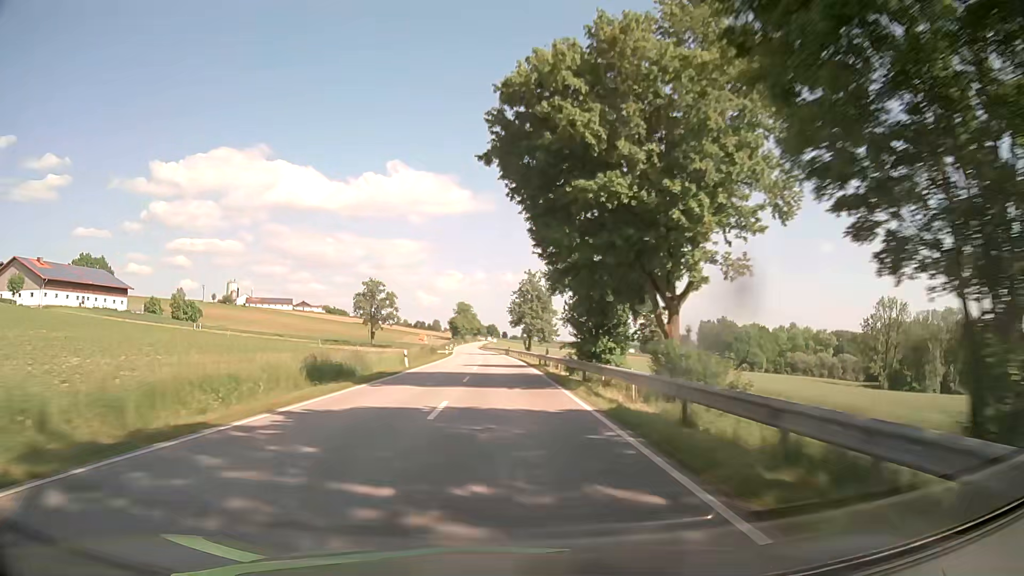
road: secondary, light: Day
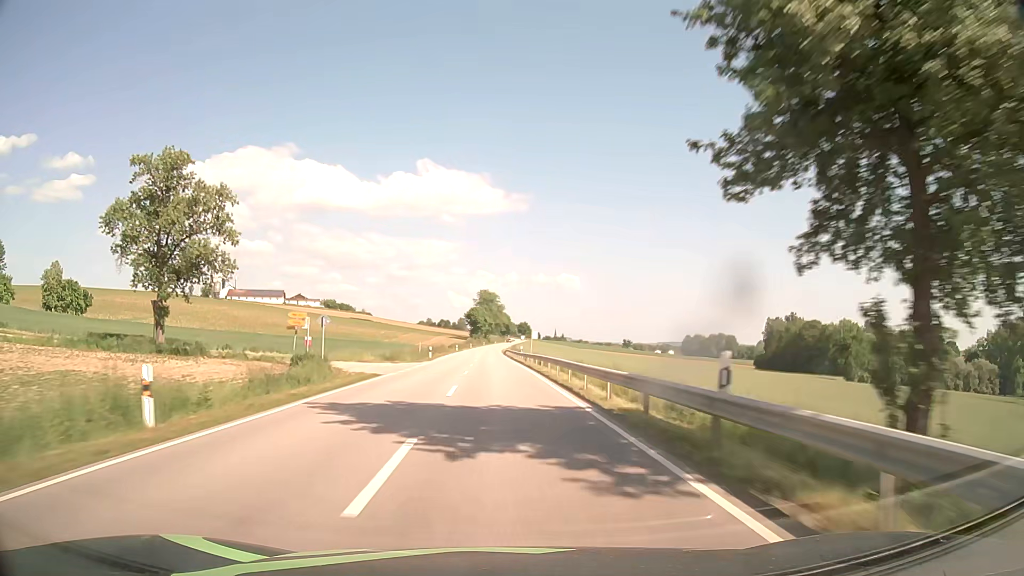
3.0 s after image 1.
(-1.5, +78.8) m; -2°
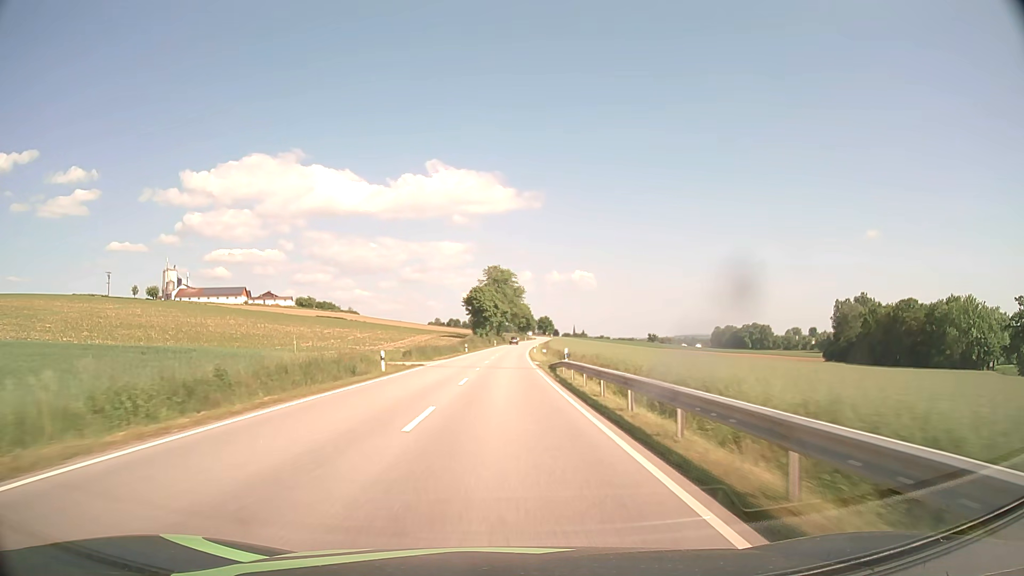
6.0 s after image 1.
(-1.5, +79.0) m; -1°
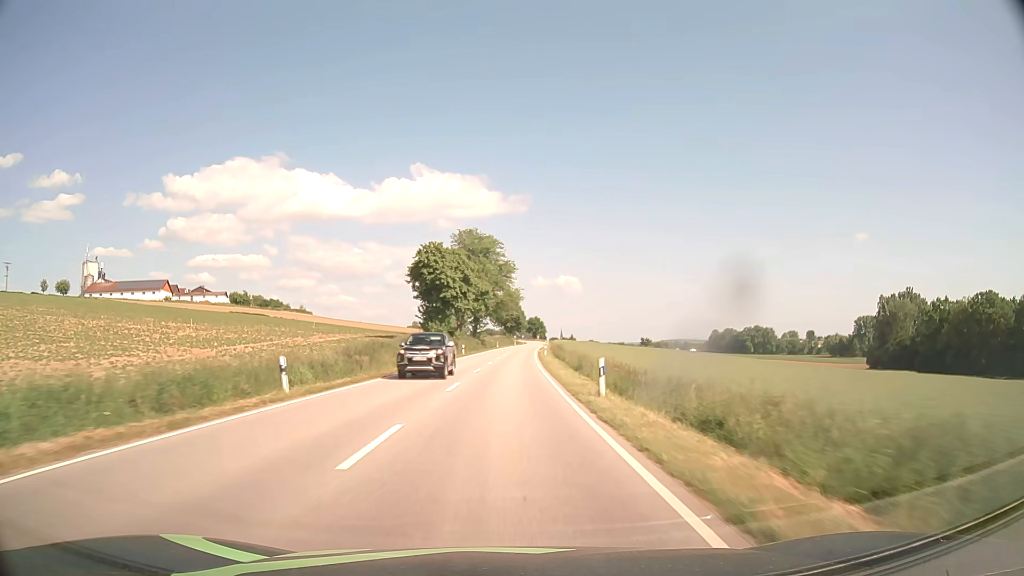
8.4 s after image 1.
(+0.6, +63.2) m; +1°
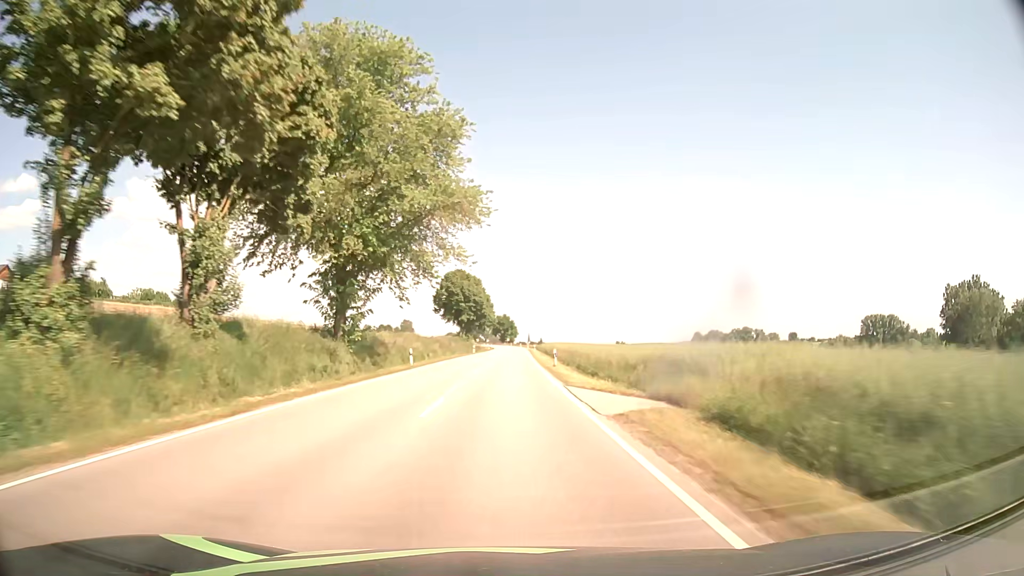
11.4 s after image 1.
(+1.8, +78.8) m; +3°
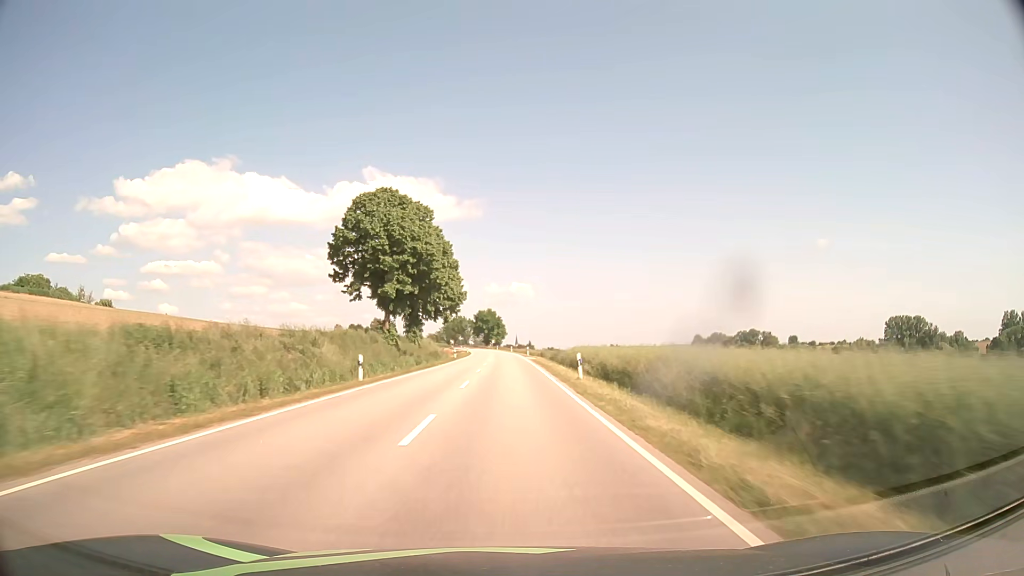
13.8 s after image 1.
(+0.6, +63.1) m; +1°
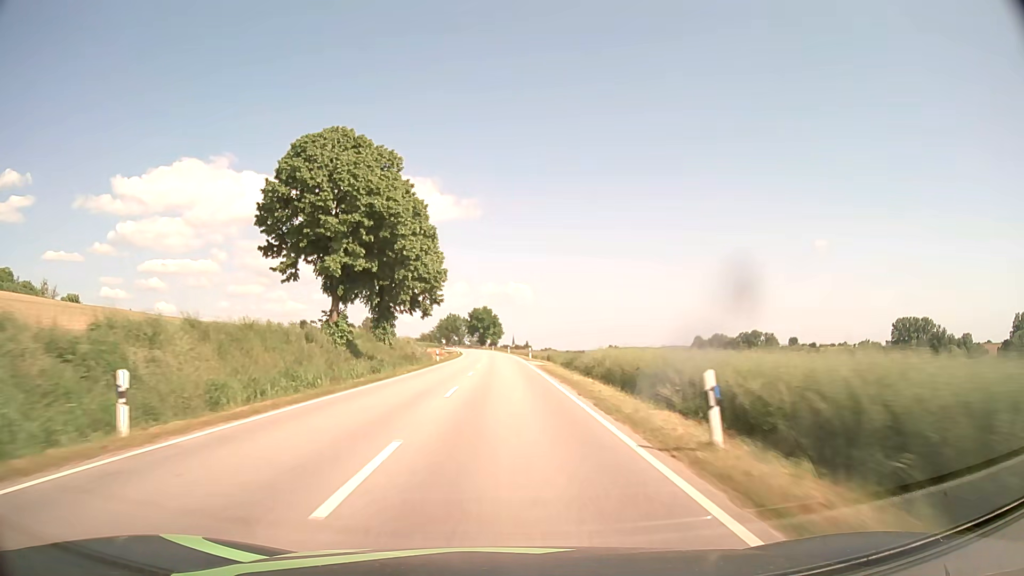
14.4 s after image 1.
(0.0, +15.8) m; 0°
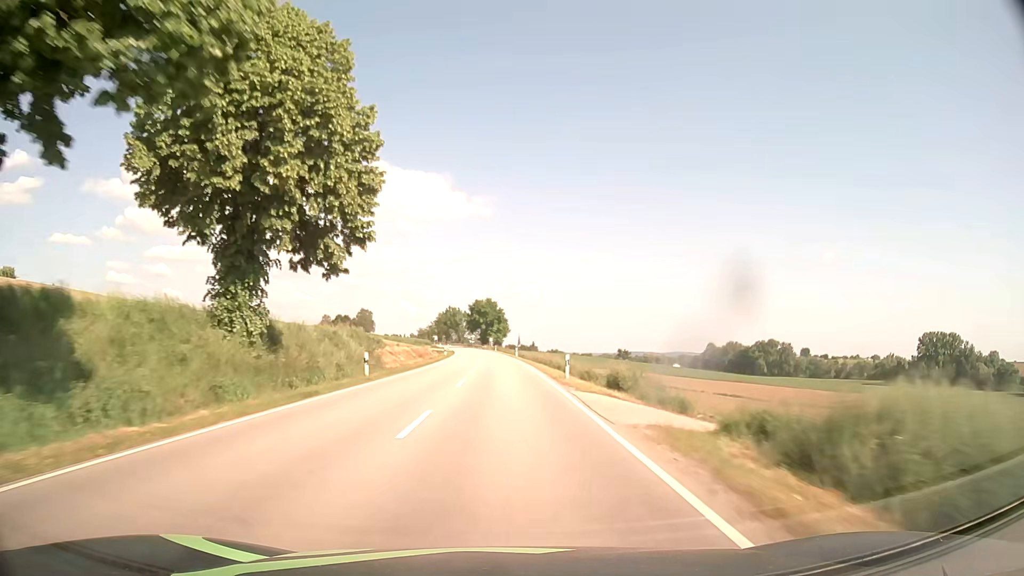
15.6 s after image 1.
(-0.2, +31.5) m; -1°
(0, +10) (0, +20) (0, +30) (0, +40) (0, +50) (-1, +60) (-1, +70) (-1, +80) (-2, +90) (-2, +100) m
